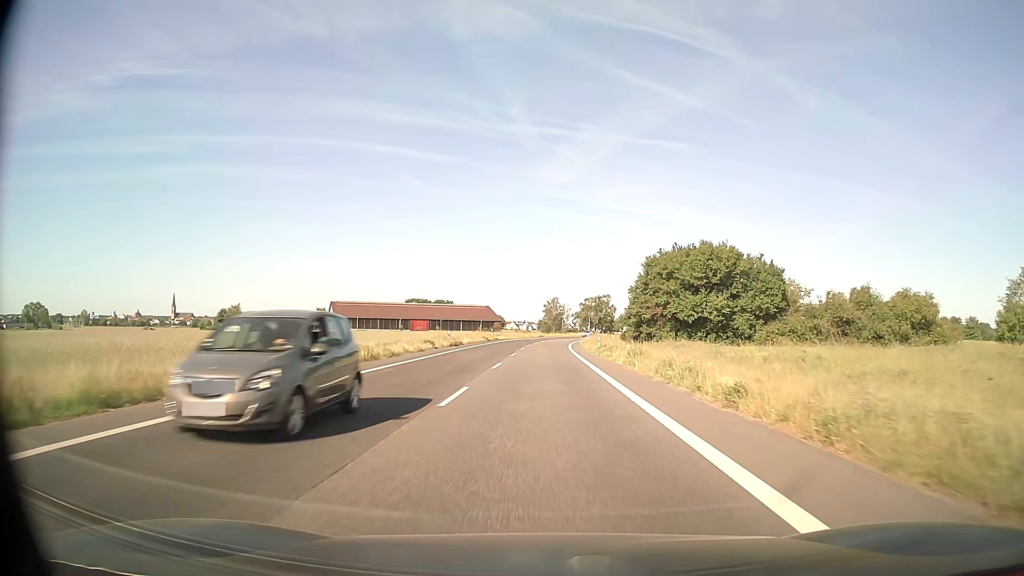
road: secondary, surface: asphalt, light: Day
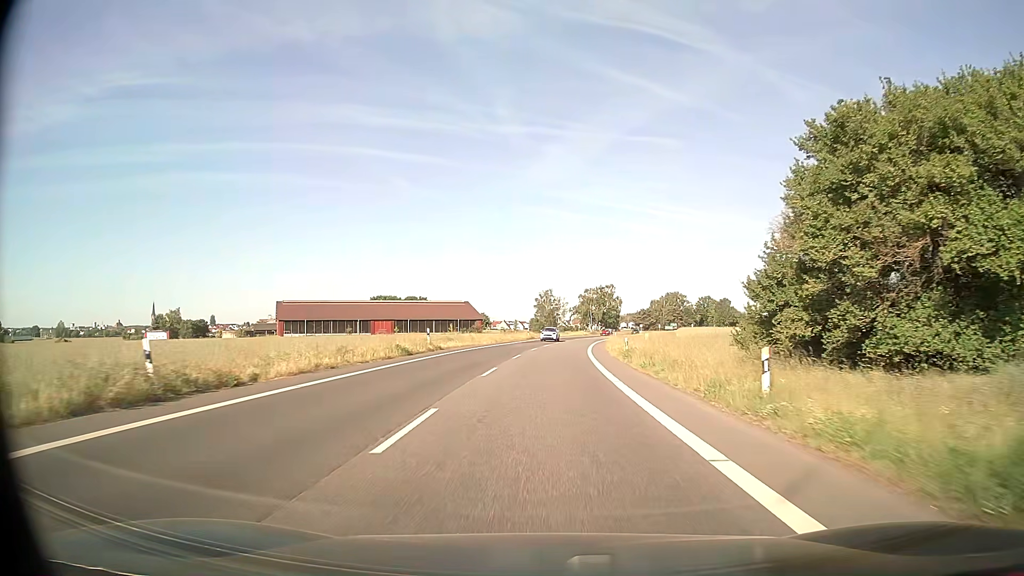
(+0.1, +40.3) m; +1°
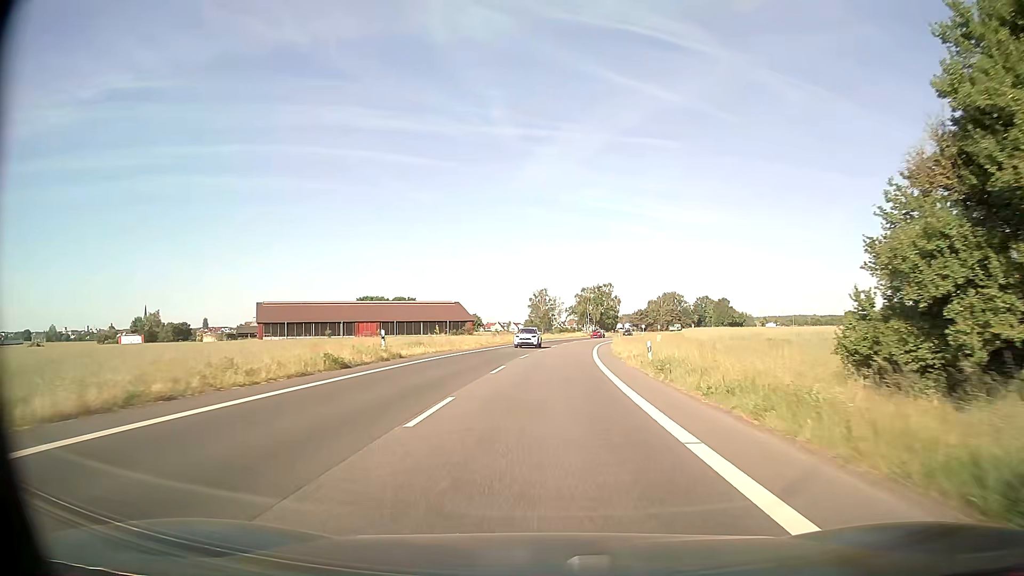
(0.0, +9.9) m; 0°
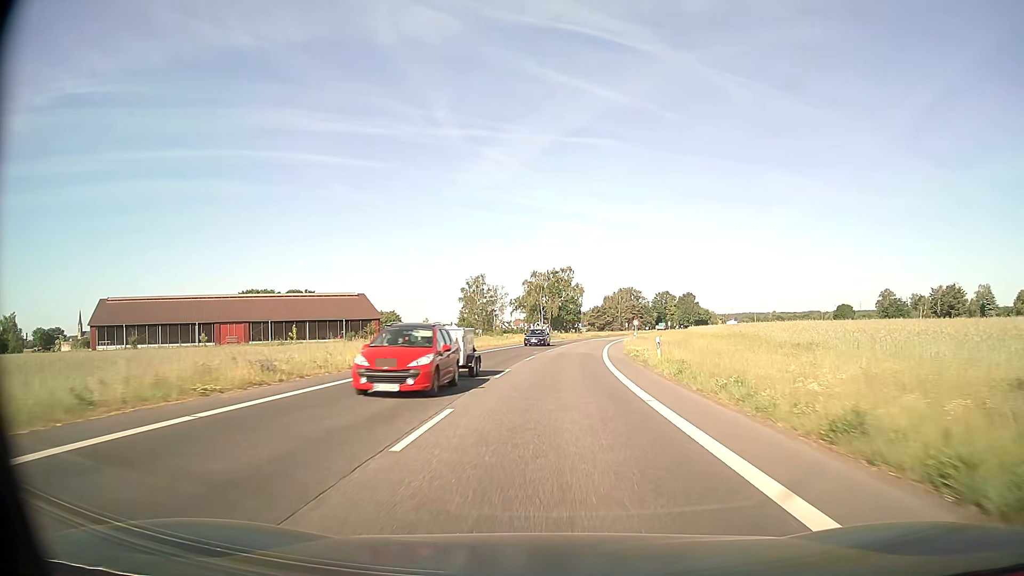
(+1.6, +48.9) m; +5°
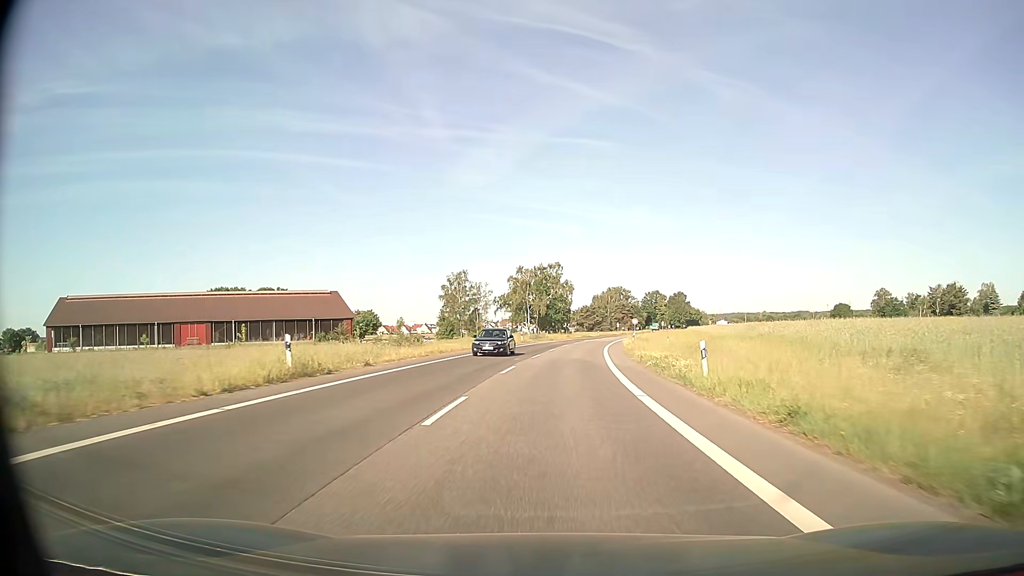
(+0.1, +9.7) m; +1°
